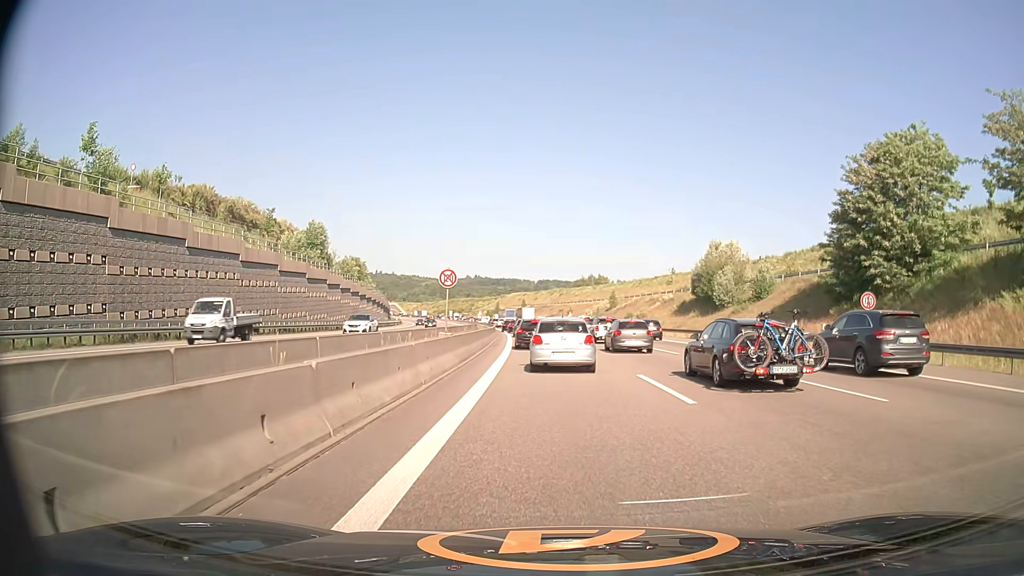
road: motorway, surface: asphalt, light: Day
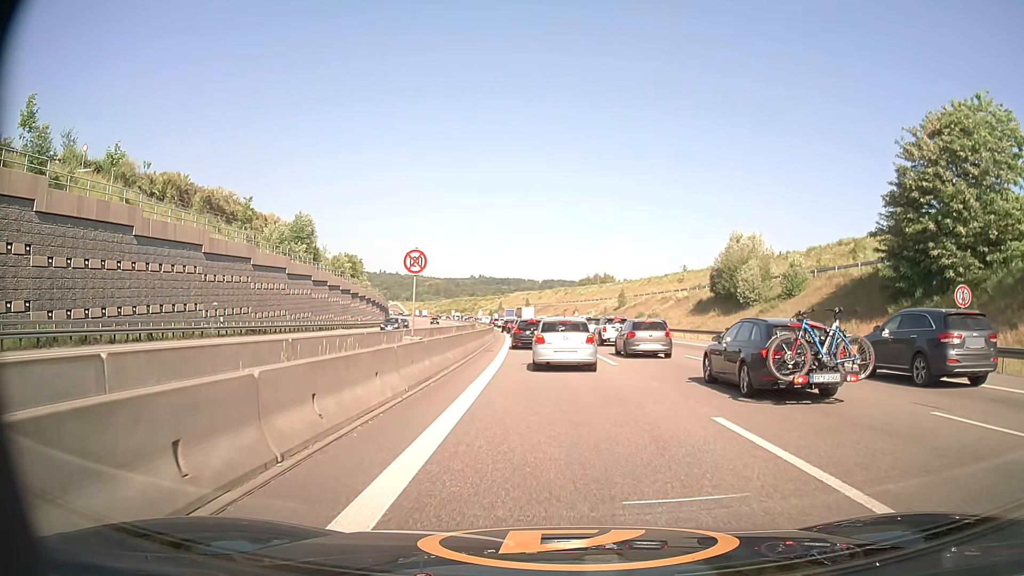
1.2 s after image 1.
(0.0, +7.5) m; 0°
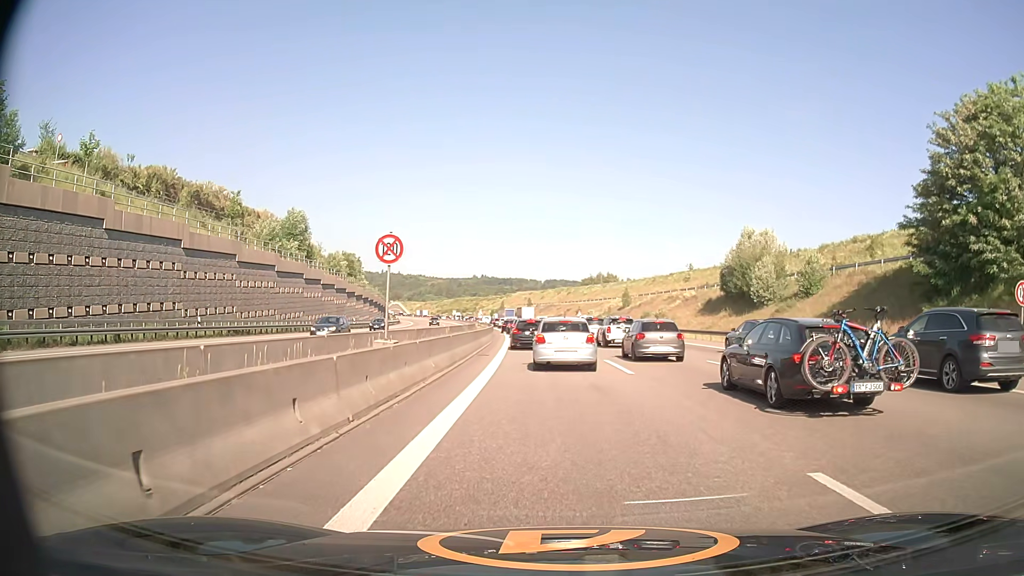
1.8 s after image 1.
(0.0, +3.5) m; 0°
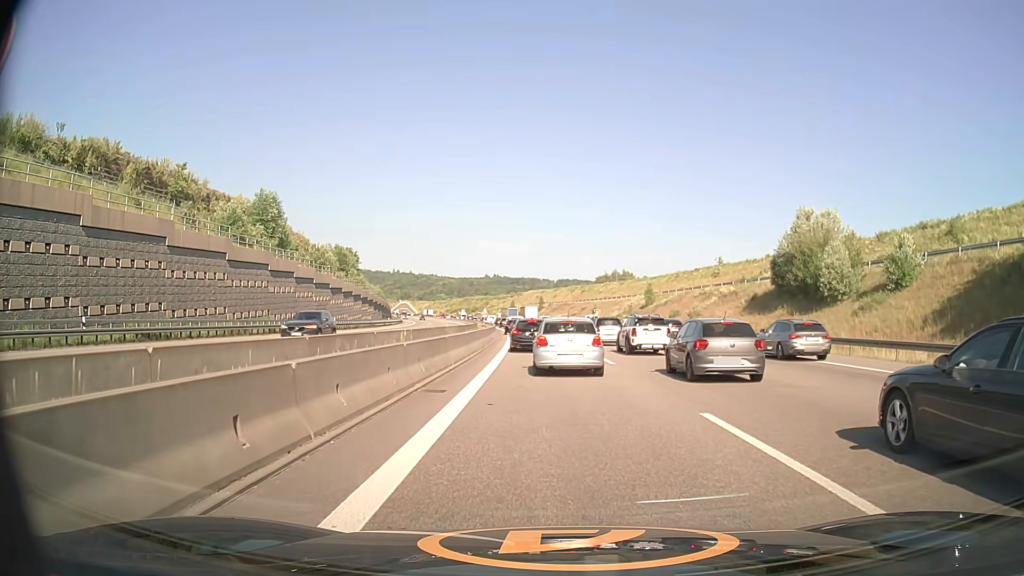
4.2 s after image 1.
(-0.1, +13.3) m; -1°
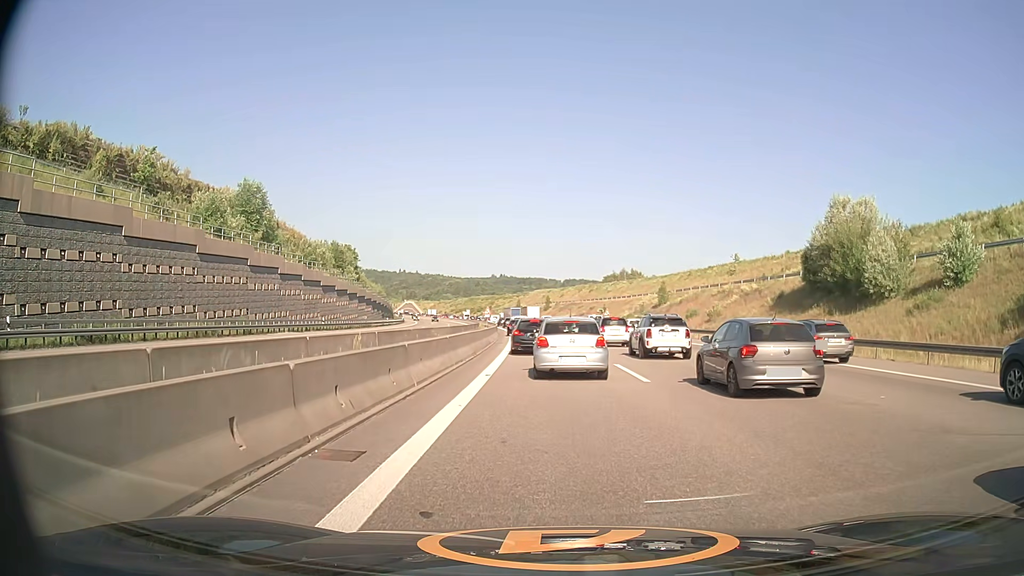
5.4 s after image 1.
(0.0, +6.1) m; 0°
